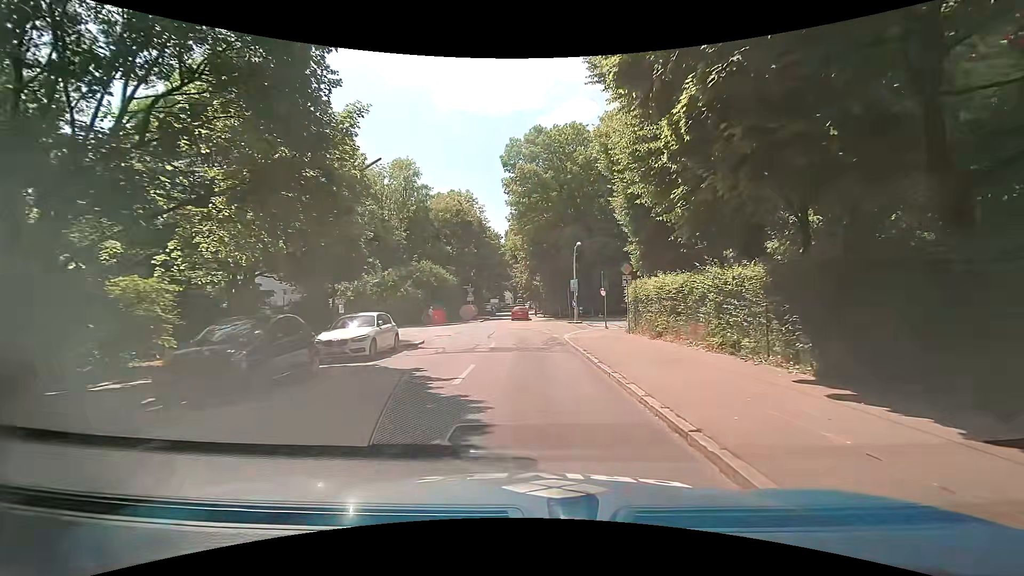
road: tertiary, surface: asphalt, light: Day
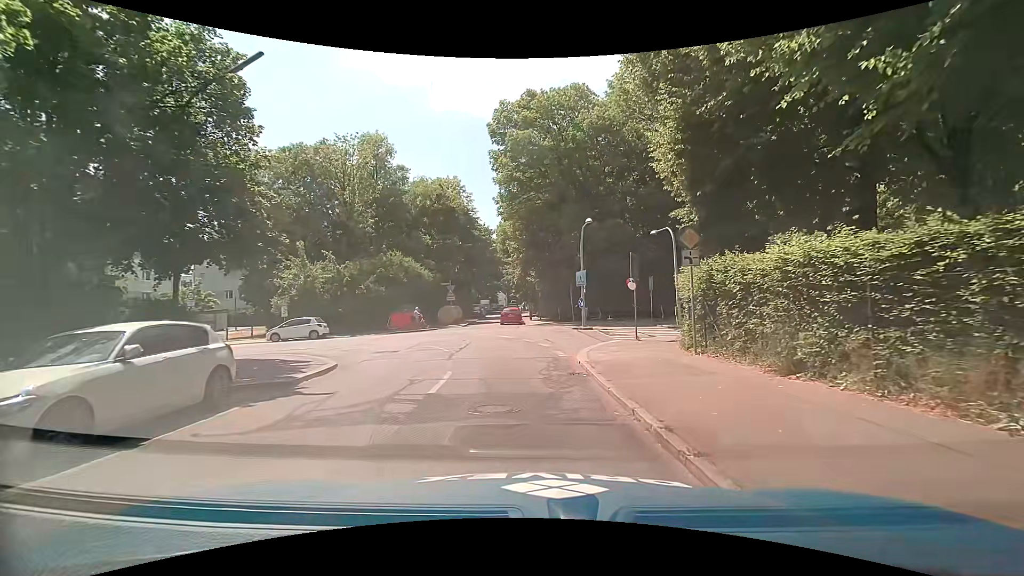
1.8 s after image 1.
(-0.4, +9.6) m; -2°
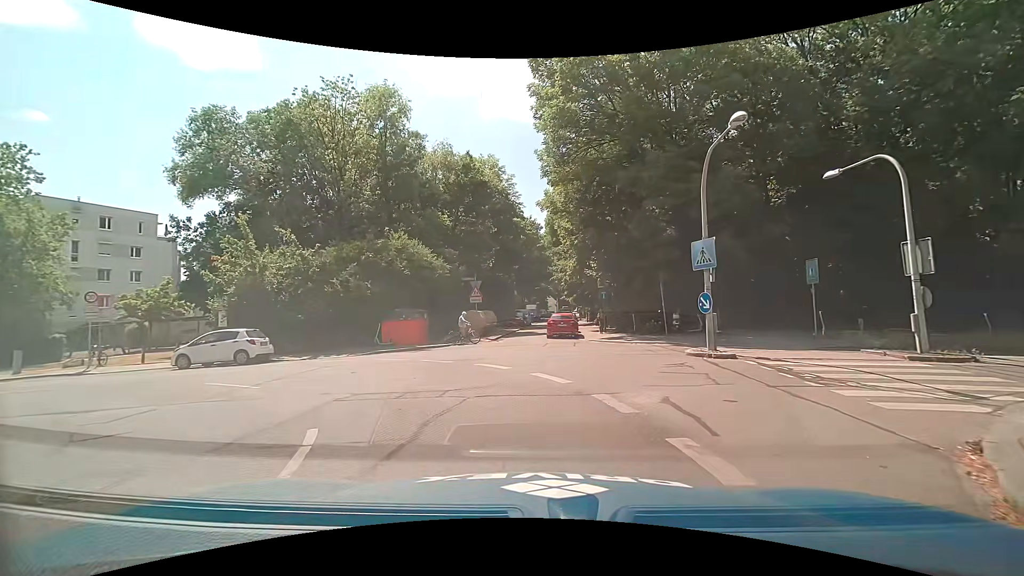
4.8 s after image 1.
(-0.5, +13.7) m; -7°
(-1, +10) (-8, +17) (-17, +19) (-27, +19) (-37, +20) (-47, +20) (-57, +21) (-67, +21) (-77, +22) (-87, +23) m
